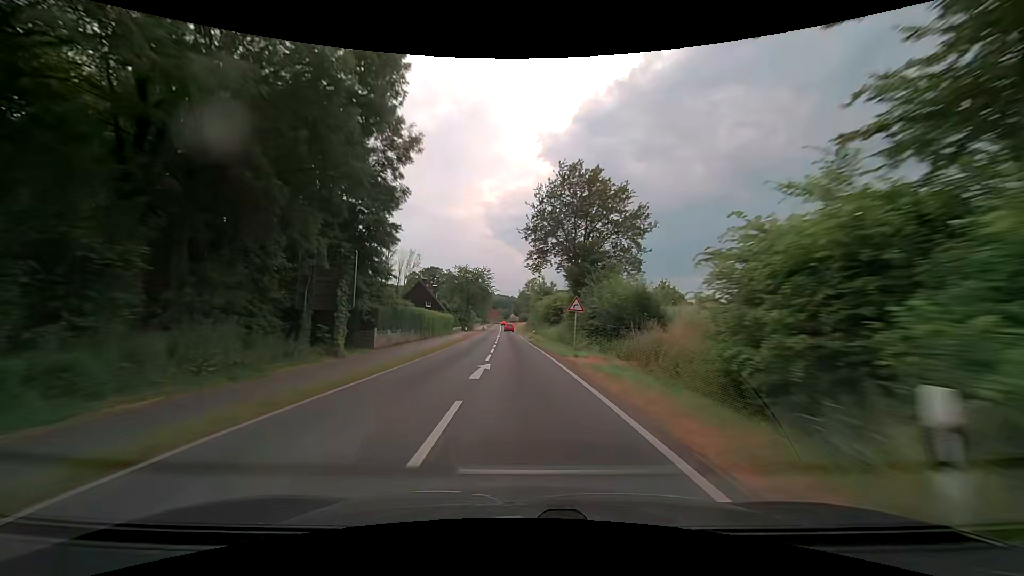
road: secondary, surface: asphalt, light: Day
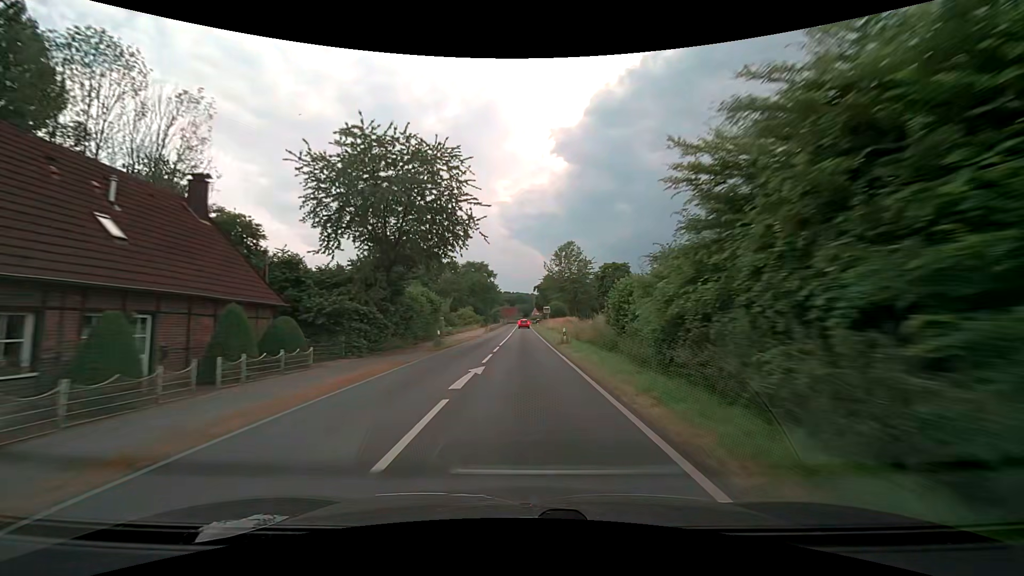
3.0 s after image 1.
(-2.3, +74.0) m; -3°
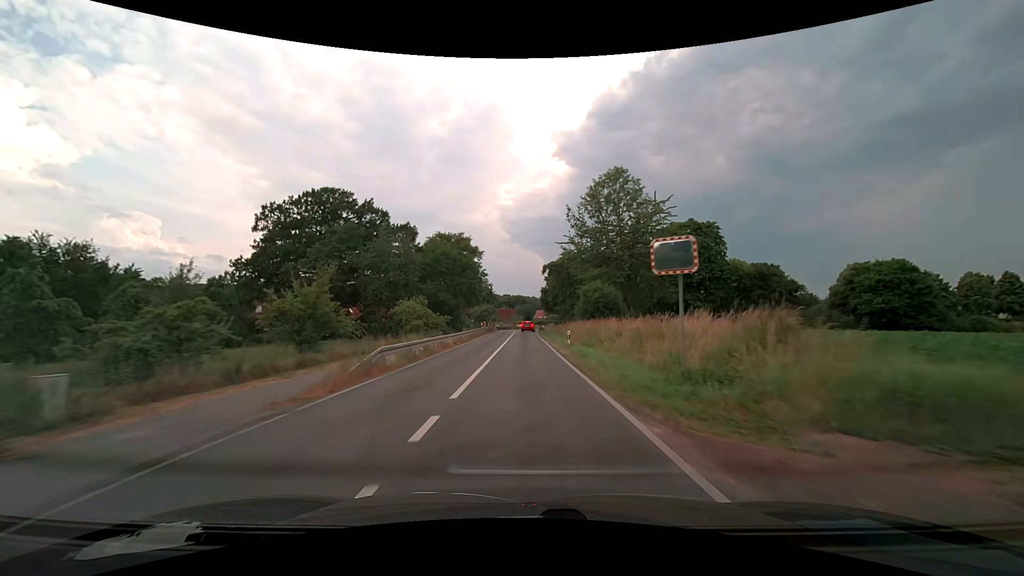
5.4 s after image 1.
(0.0, +52.0) m; 0°
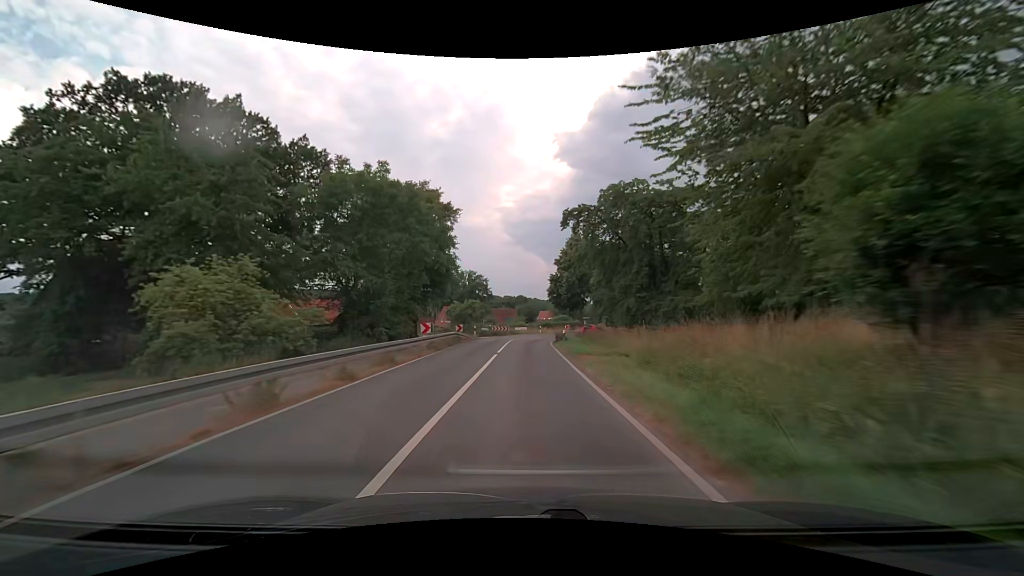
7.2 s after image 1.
(0.0, +35.5) m; 0°
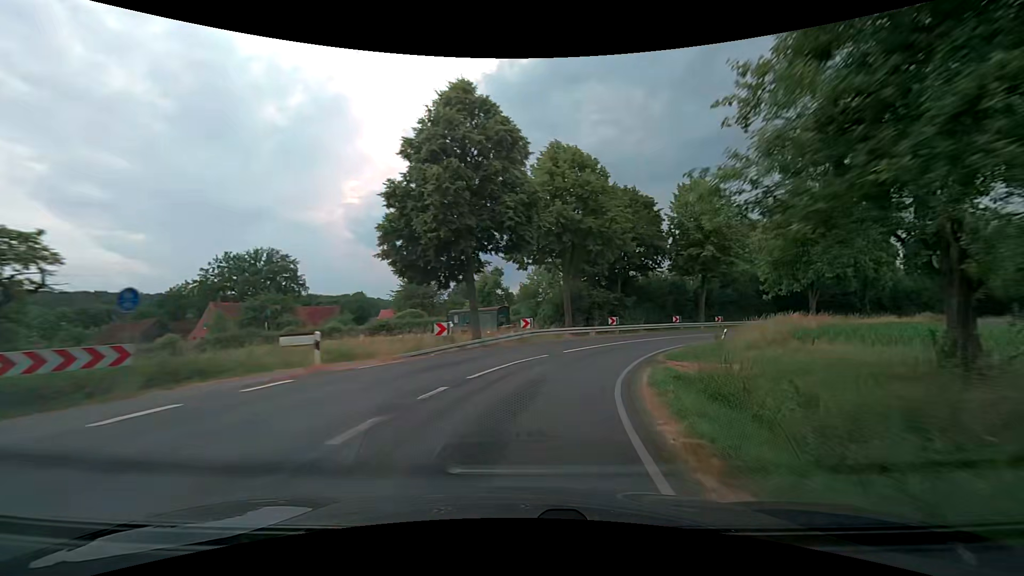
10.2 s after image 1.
(+2.7, +54.3) m; +14°
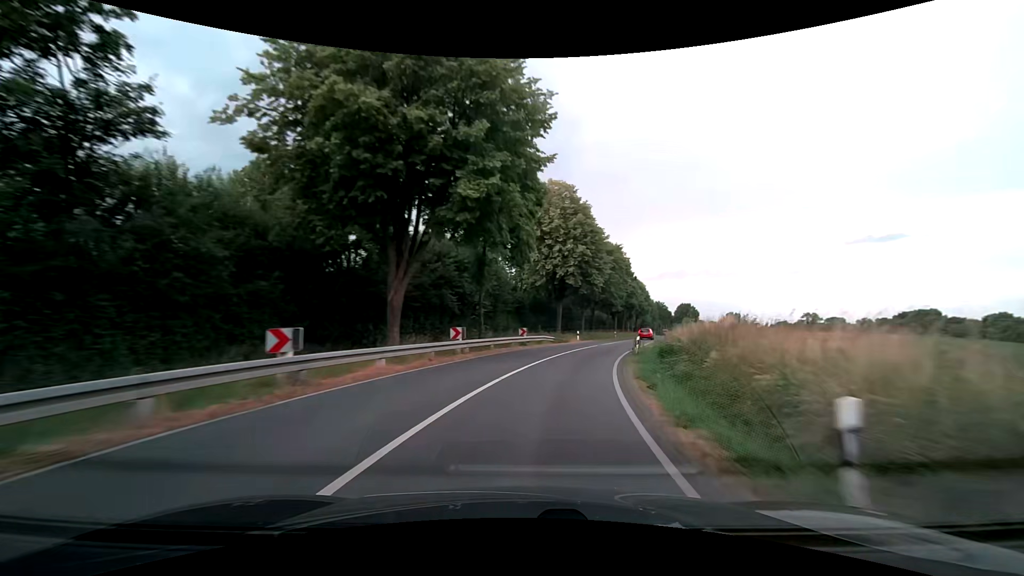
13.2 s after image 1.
(+26.1, +49.1) m; +51°
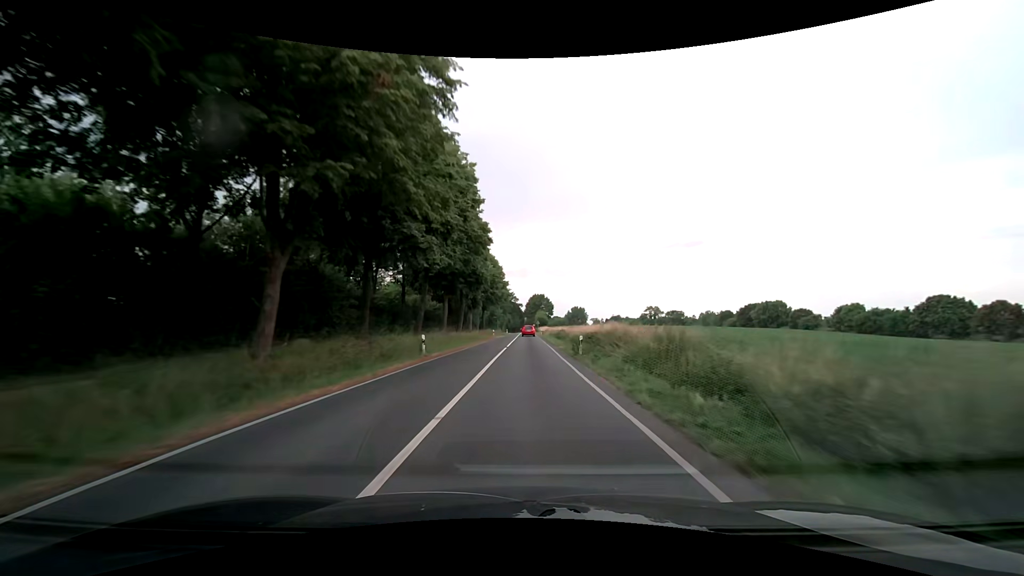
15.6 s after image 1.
(+12.2, +52.8) m; +19°
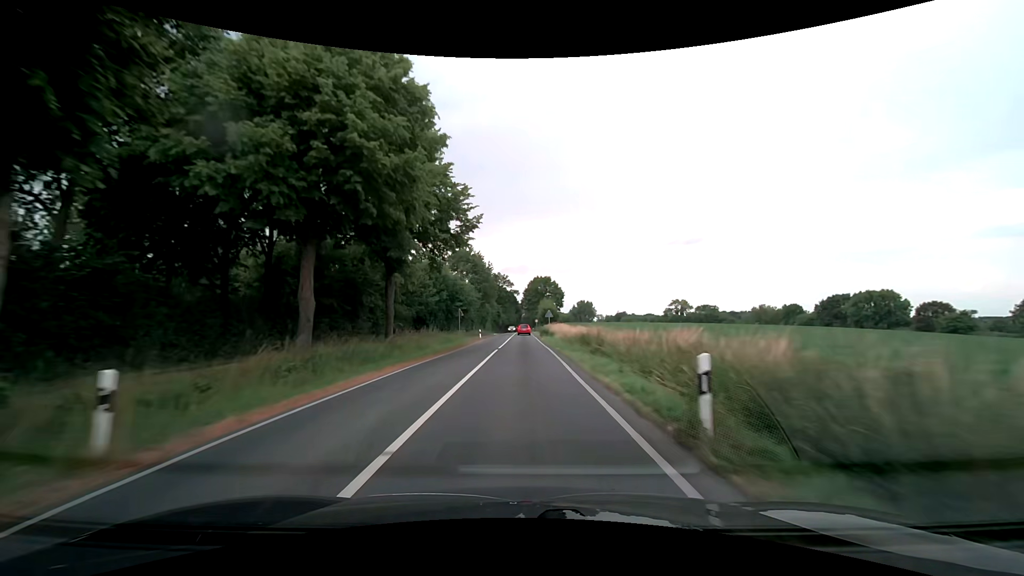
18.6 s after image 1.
(+0.6, +67.4) m; 0°
(0, +10) (0, +20) (0, +30) (0, +40) (0, +50) (0, +60) (0, +70) (0, +80) (0, +90) (0, +100) m
